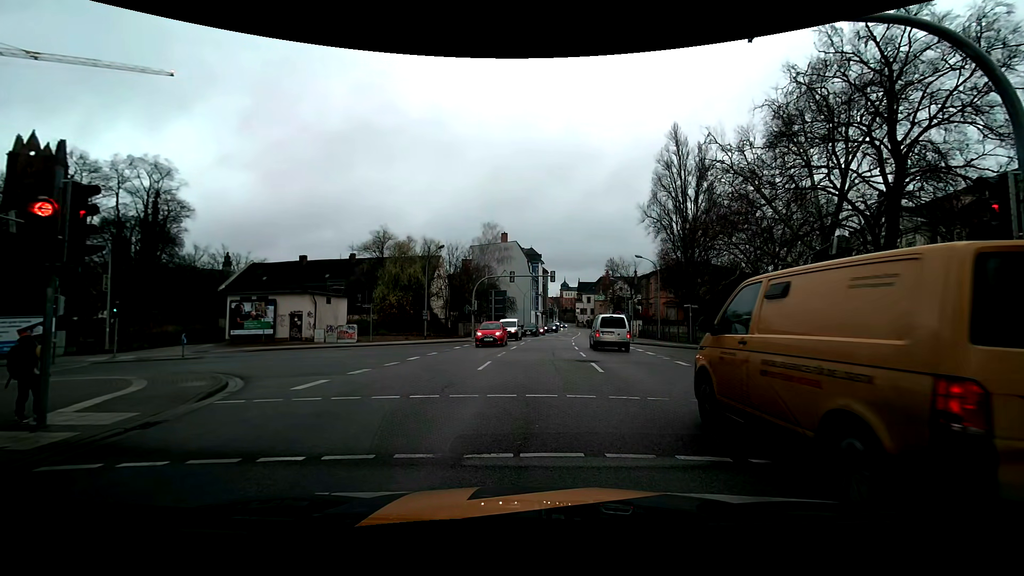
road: primary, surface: asphalt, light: Day
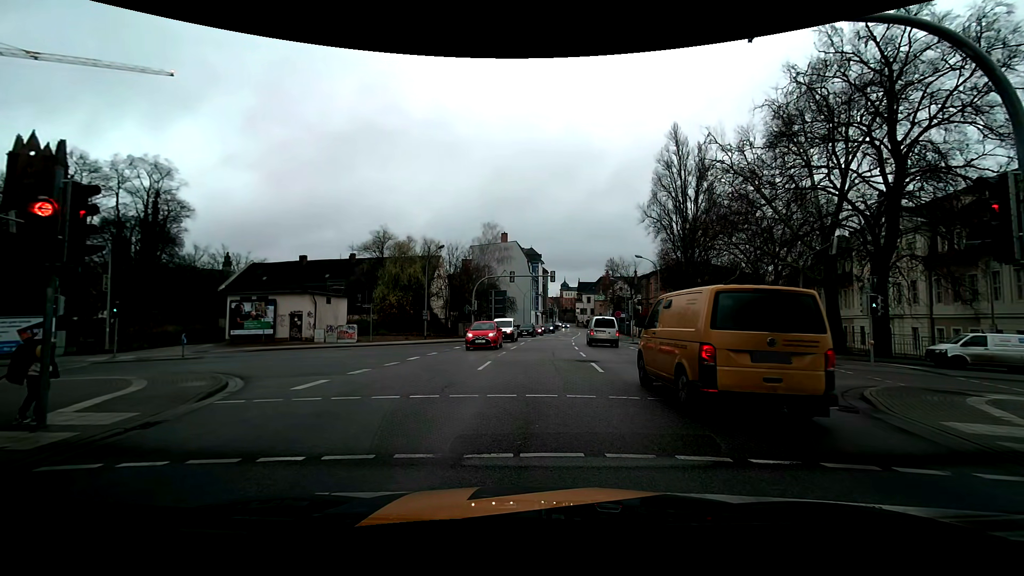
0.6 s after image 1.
(0.0, 0.0) m; 0°
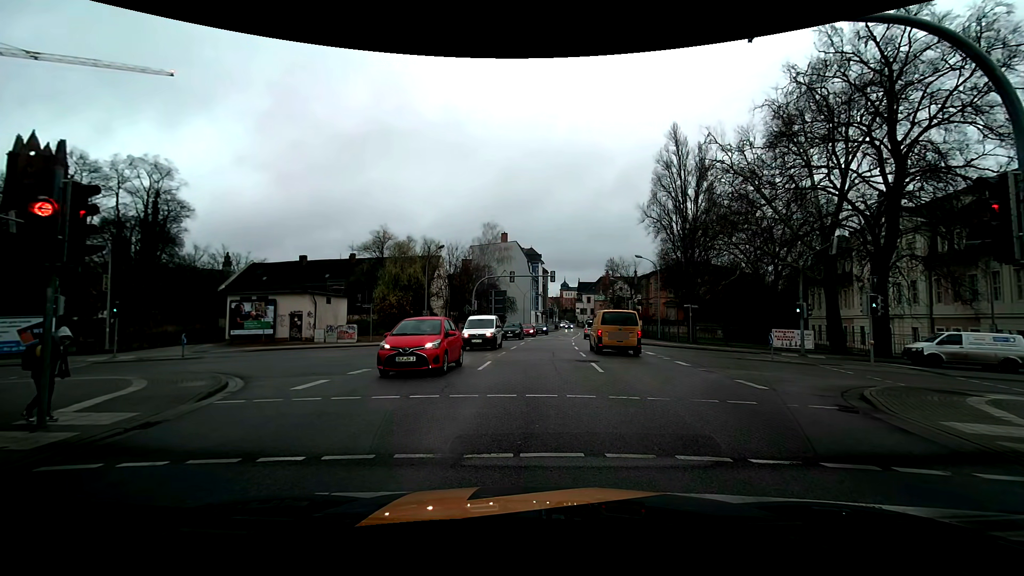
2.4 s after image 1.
(0.0, 0.0) m; 0°
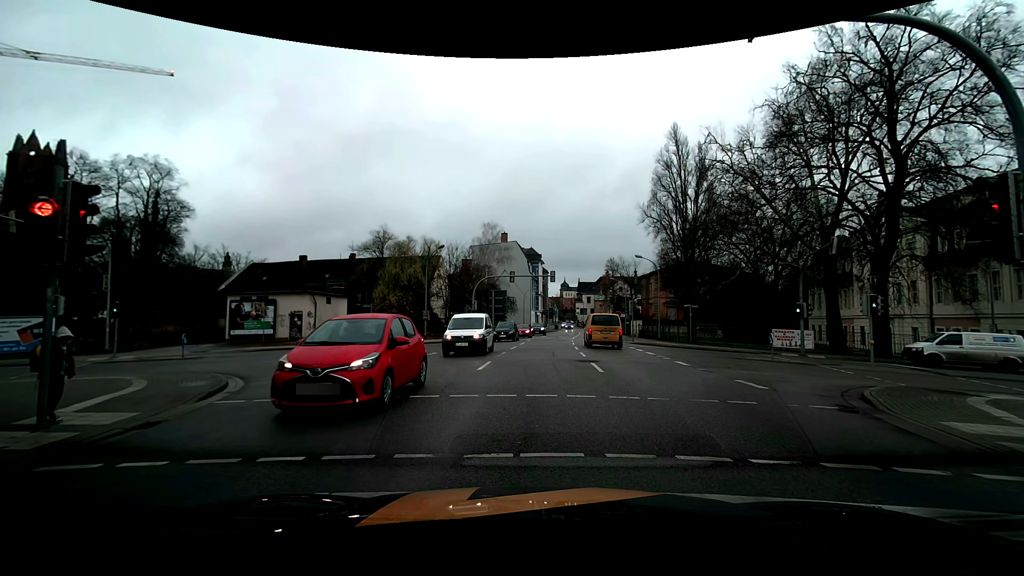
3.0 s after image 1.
(0.0, 0.0) m; 0°
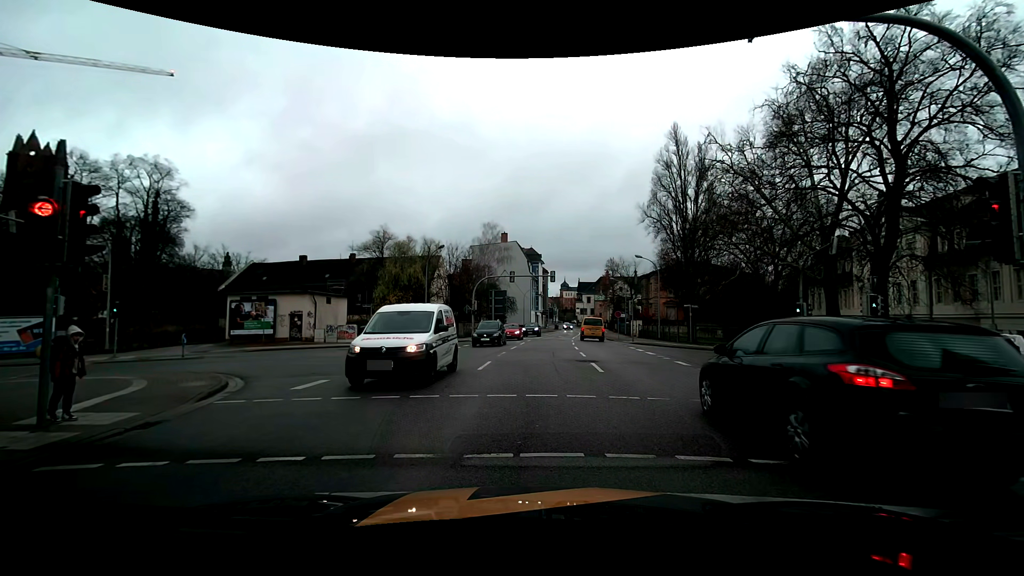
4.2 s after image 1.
(0.0, 0.0) m; 0°
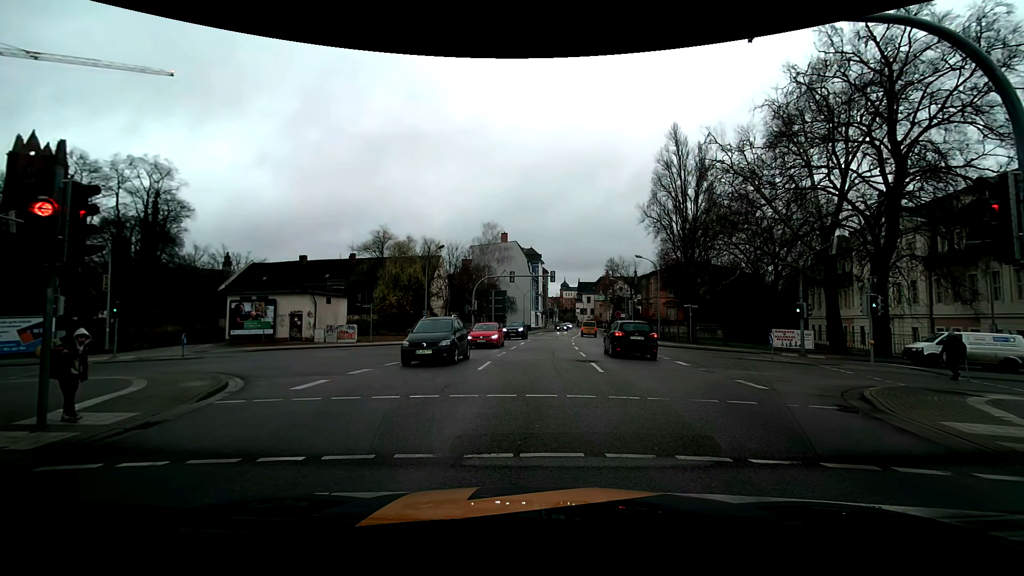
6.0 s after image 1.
(0.0, 0.0) m; 0°
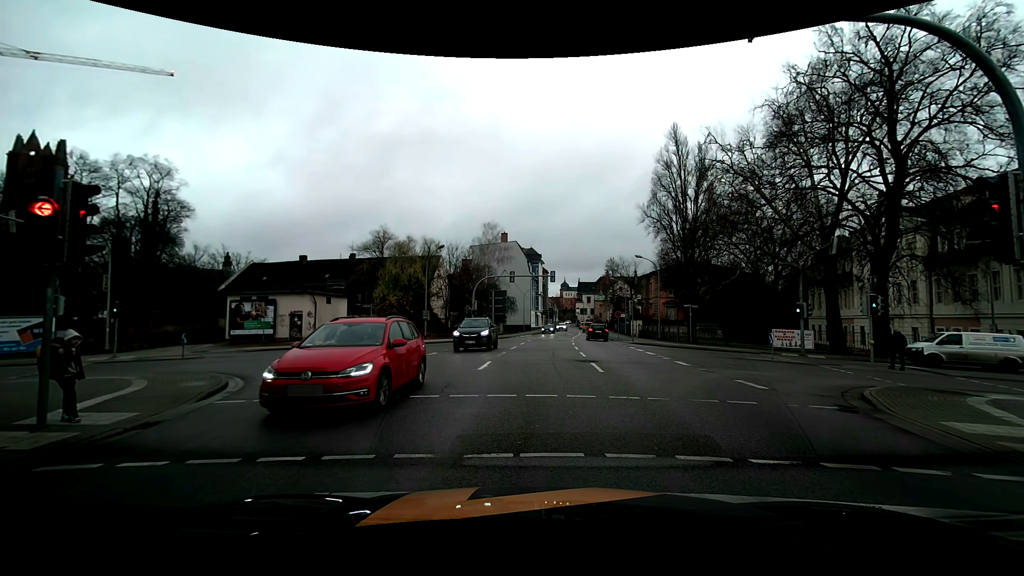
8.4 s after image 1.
(0.0, 0.0) m; 0°
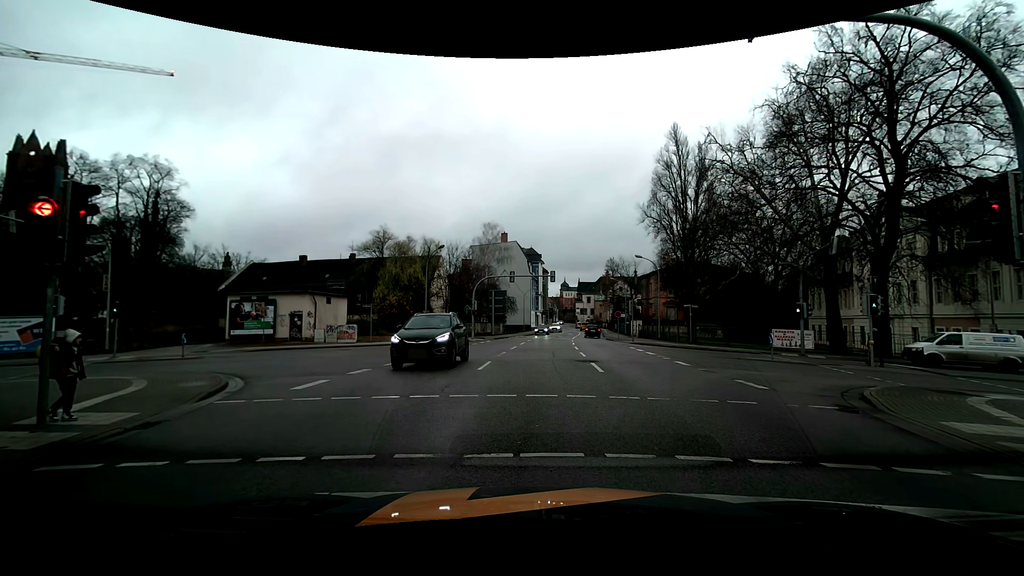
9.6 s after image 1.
(0.0, 0.0) m; 0°
